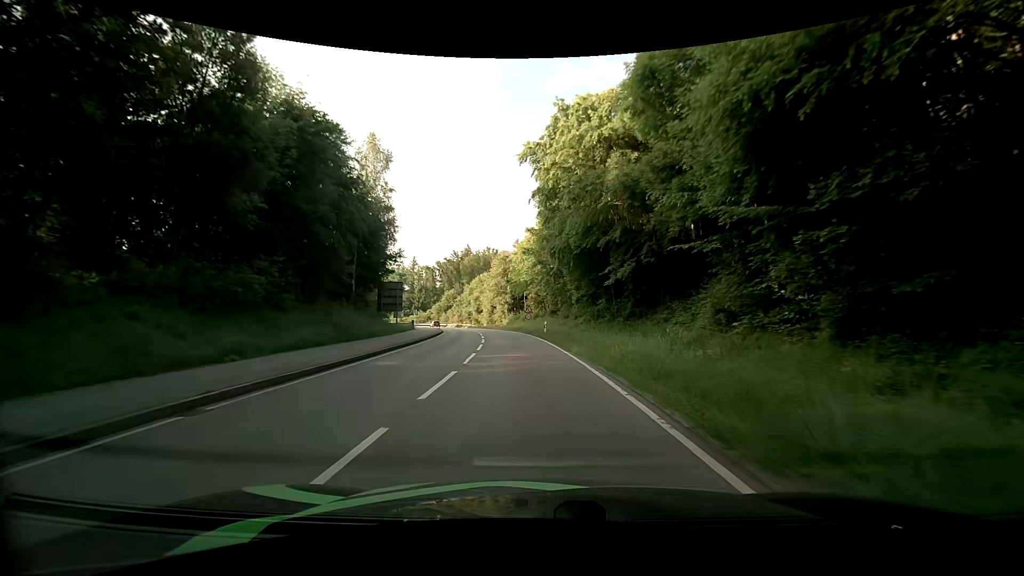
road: secondary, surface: asphalt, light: Day
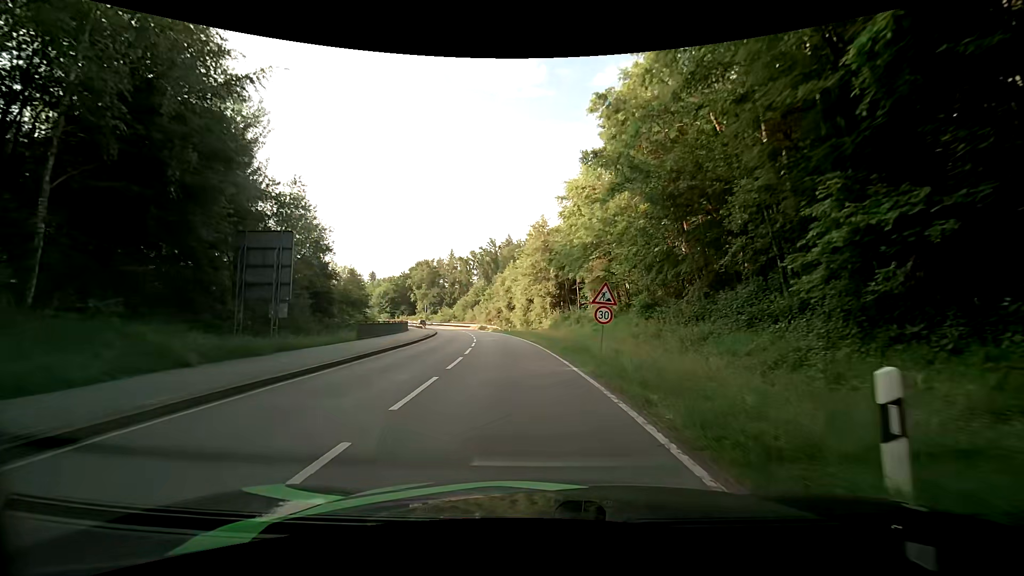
(-1.5, +30.4) m; -6°
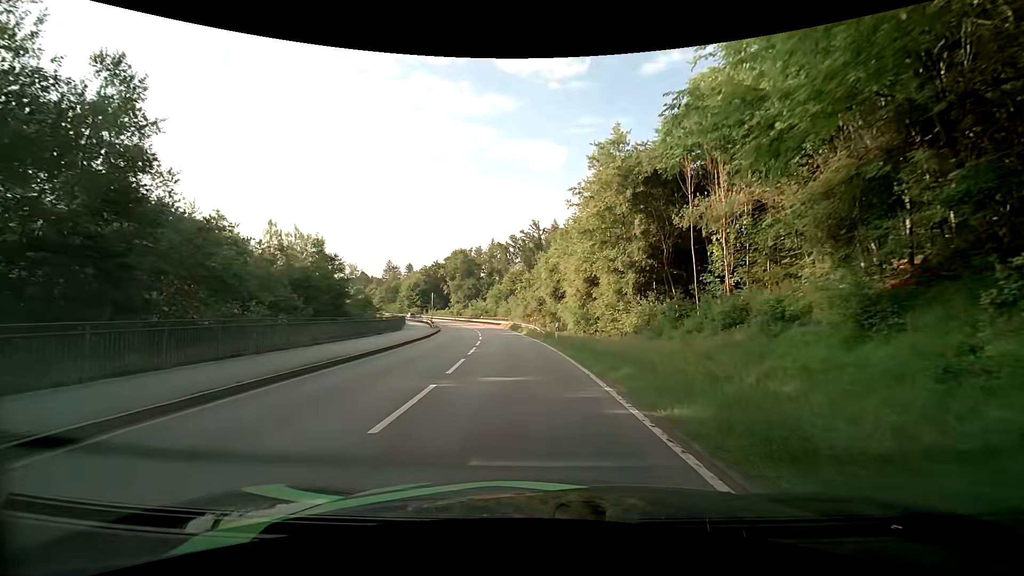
(-1.3, +25.8) m; -5°
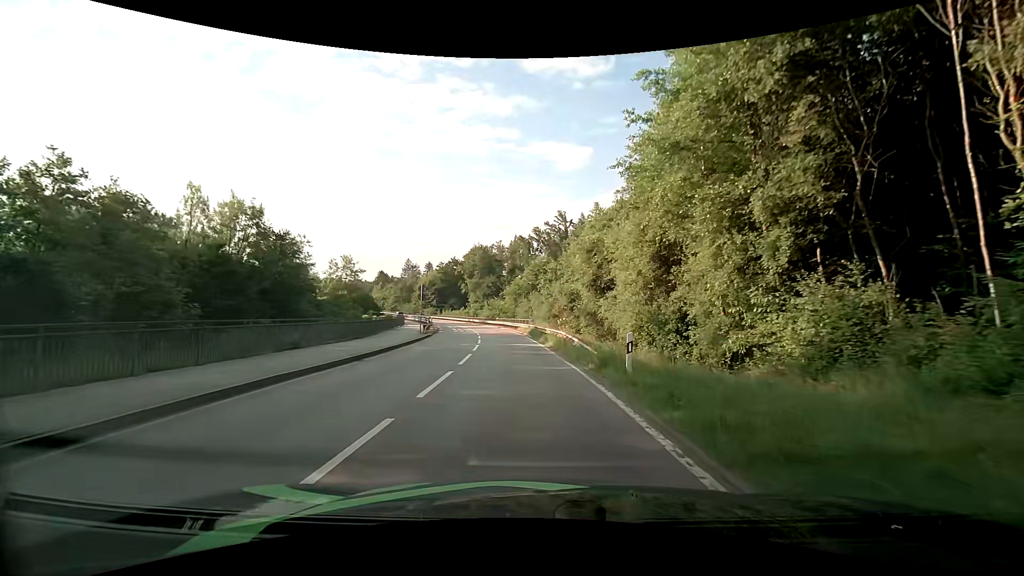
(-0.4, +15.5) m; -3°
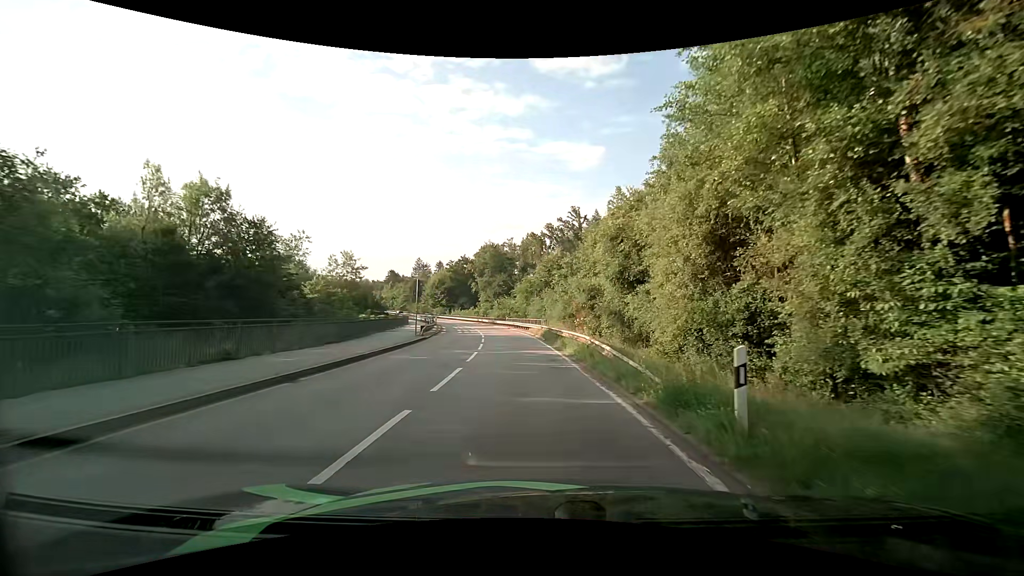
(0.0, +5.4) m; -1°
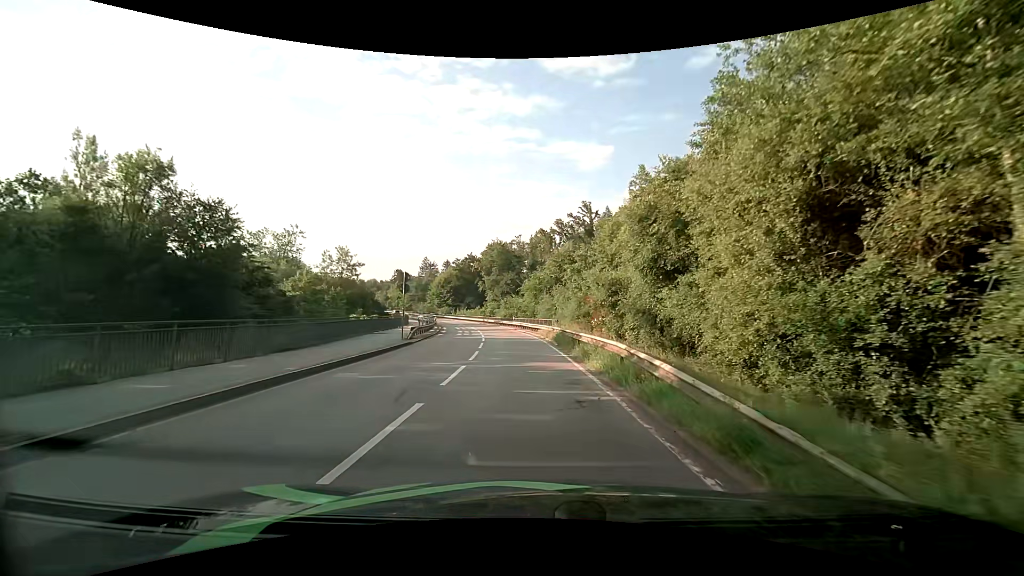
(0.0, +5.6) m; -1°
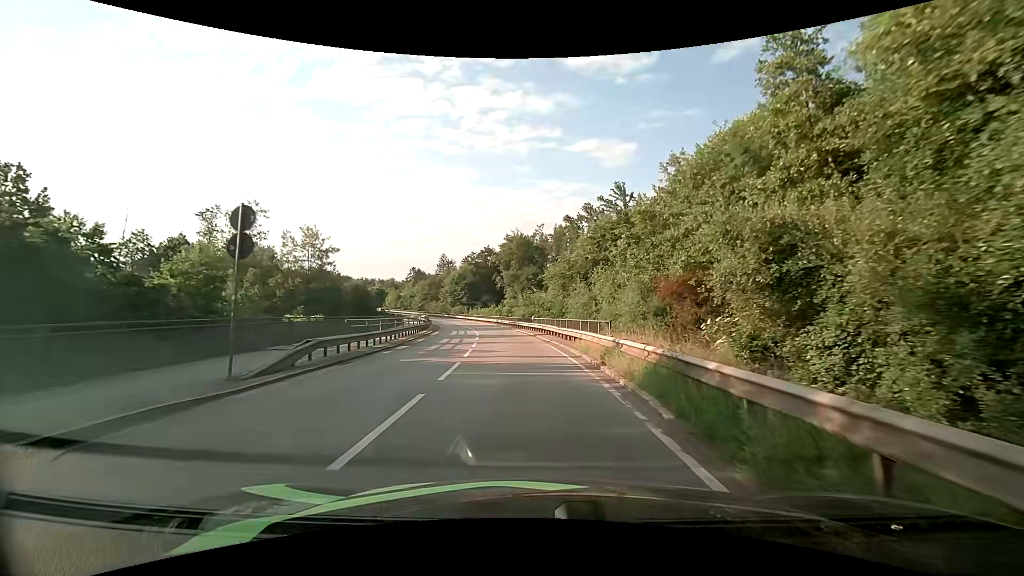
(-0.5, +17.4) m; -3°
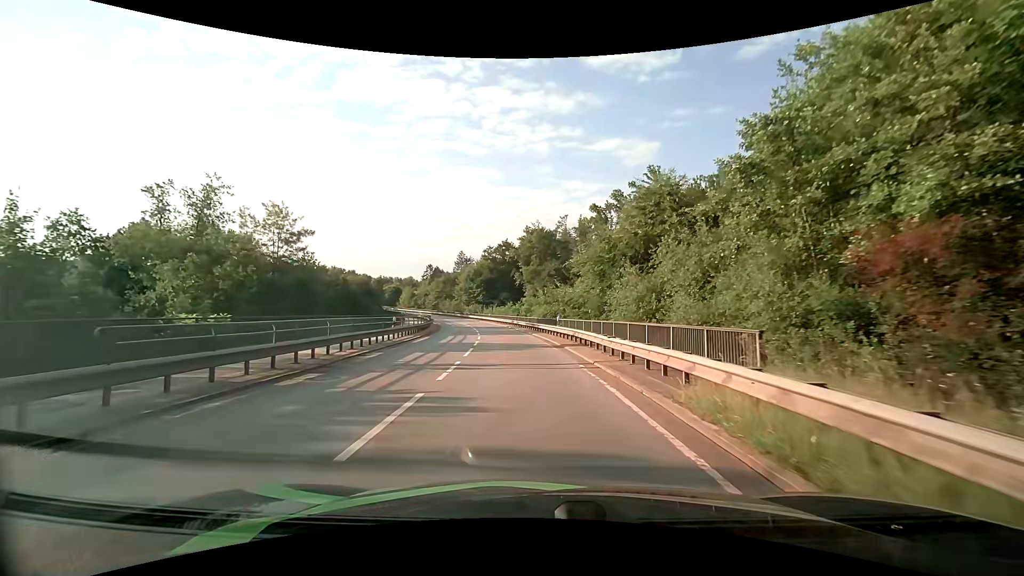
(-0.3, +11.9) m; -2°
(0, +10) (-1, +20) (-2, +30) (-3, +40) (-5, +50) (-6, +60) (-8, +69) (-11, +79) (-14, +89) (-17, +98) m
